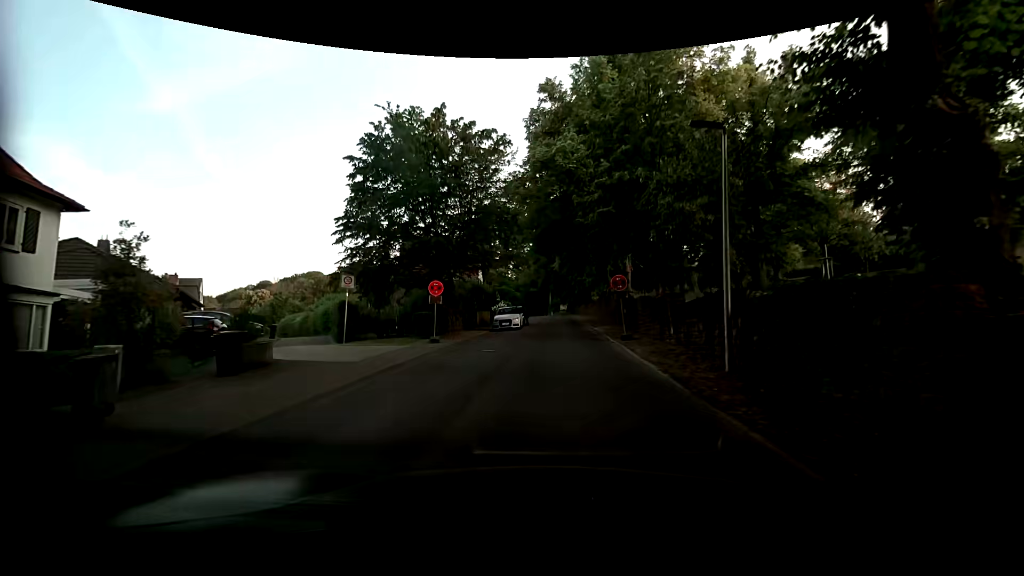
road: residential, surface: asphalt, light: Day
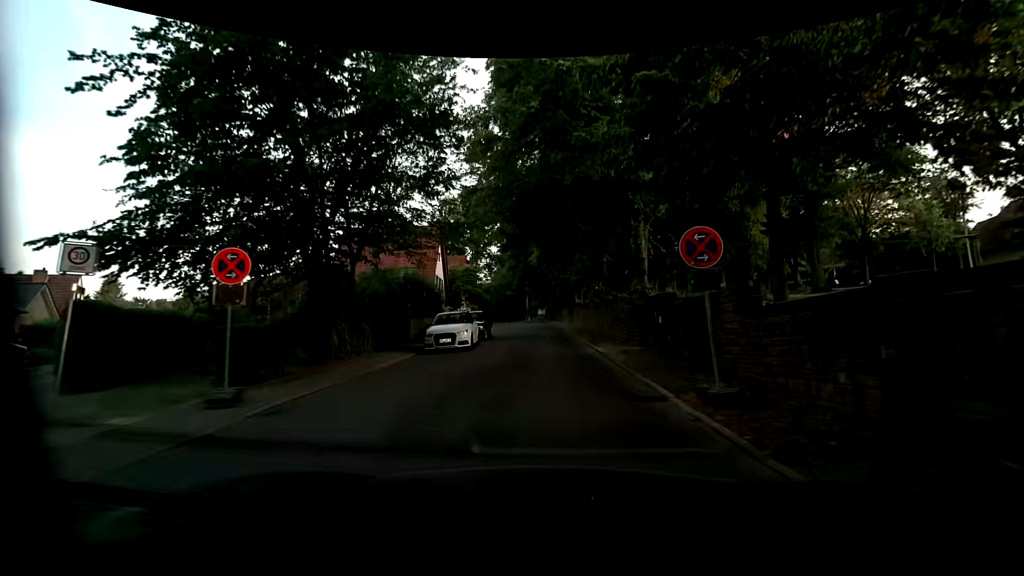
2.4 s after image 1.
(+0.2, +12.3) m; +3°
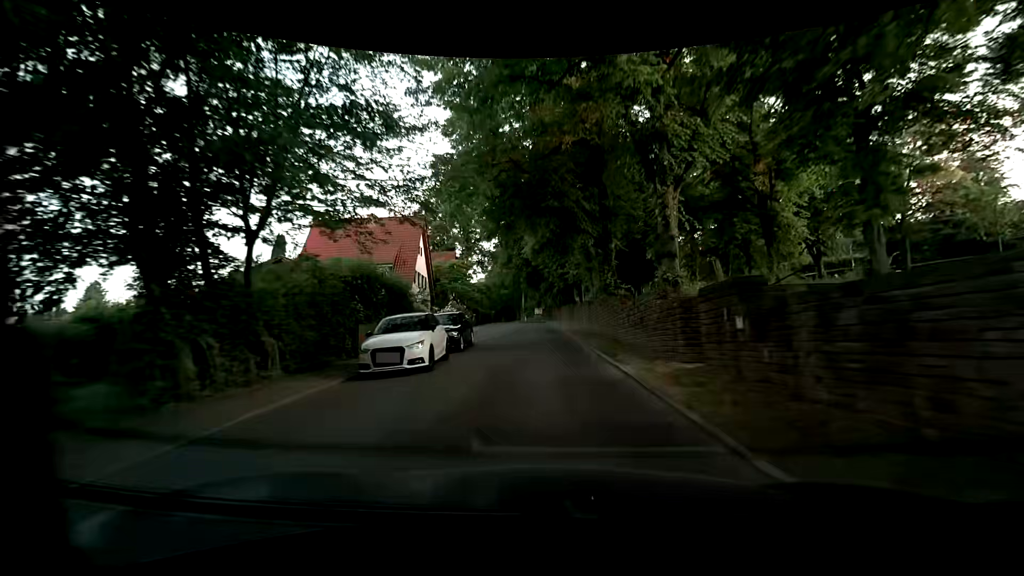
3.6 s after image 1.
(0.0, +6.0) m; +2°
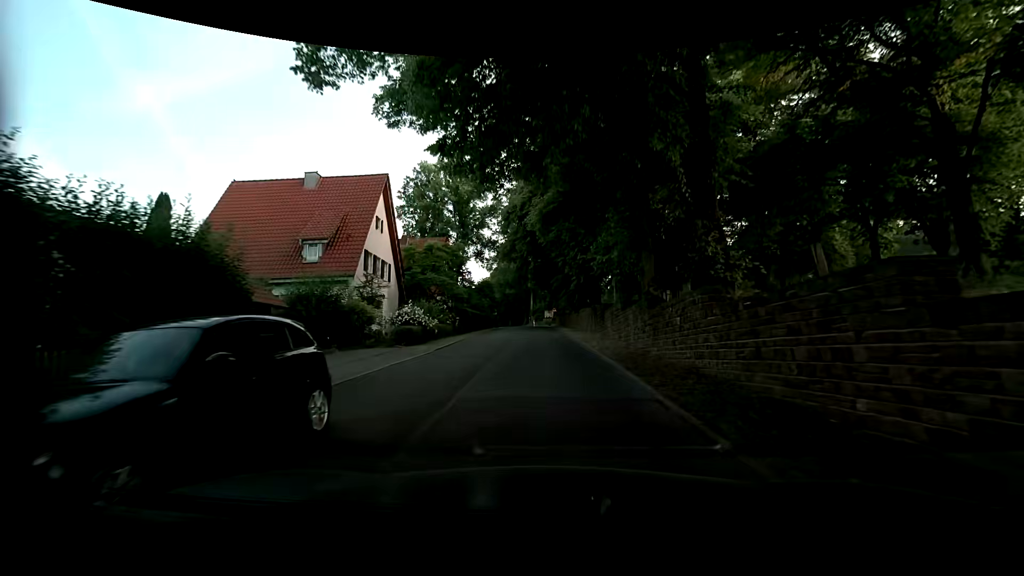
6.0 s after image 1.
(-0.7, +14.4) m; -2°
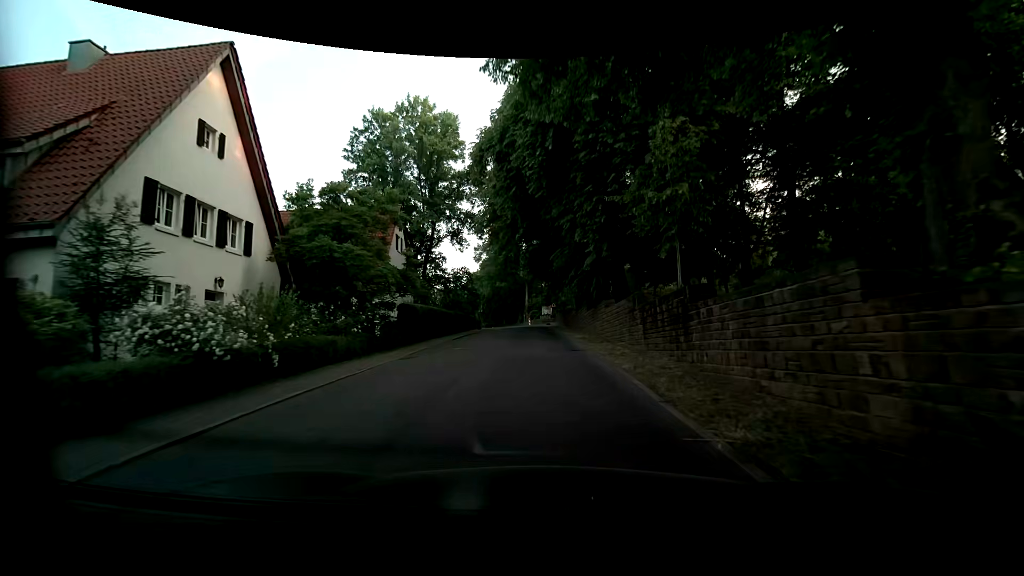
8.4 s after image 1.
(-0.4, +15.8) m; -1°
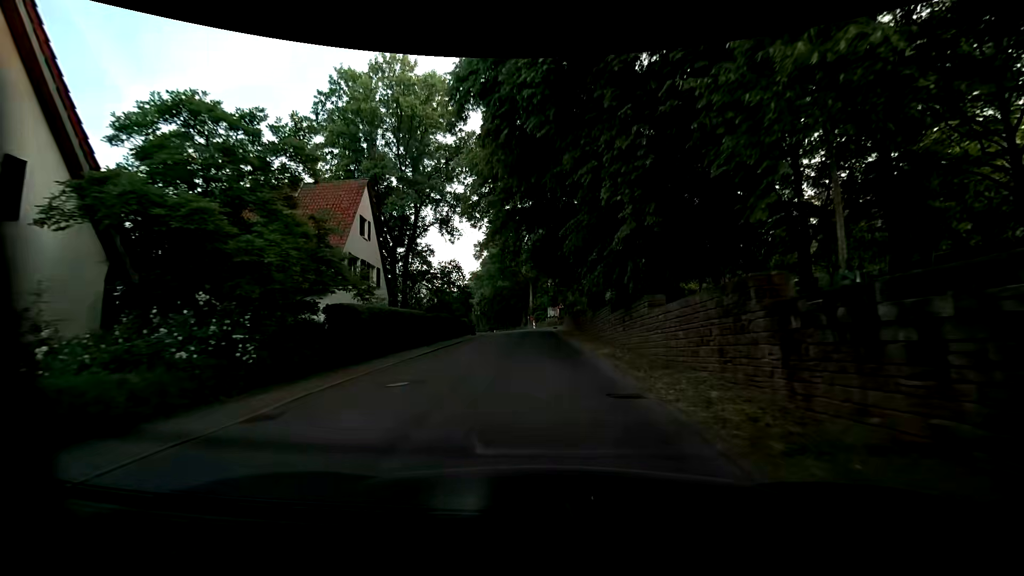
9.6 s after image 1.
(-0.1, +8.4) m; 0°
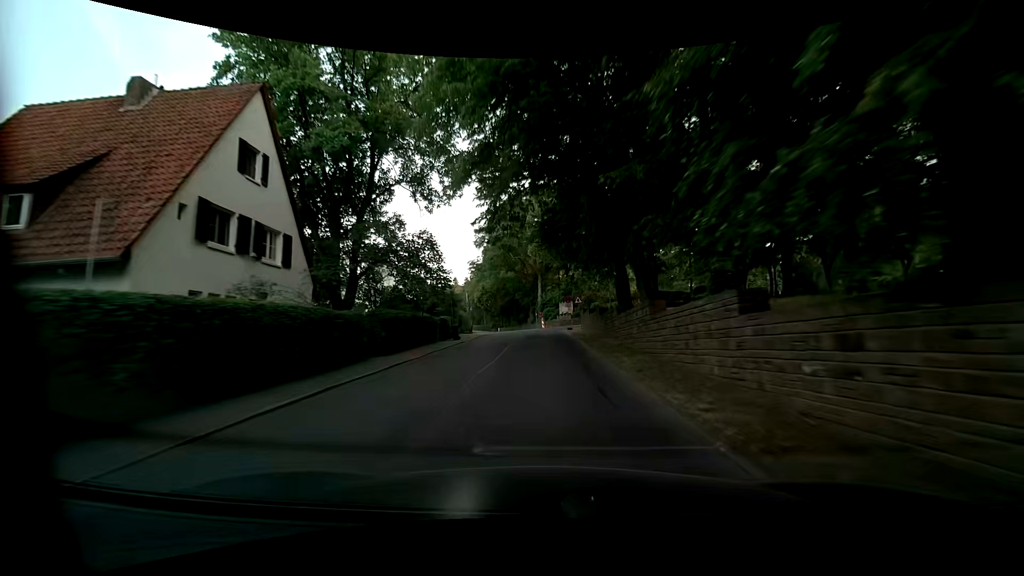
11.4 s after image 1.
(-0.3, +12.7) m; -2°
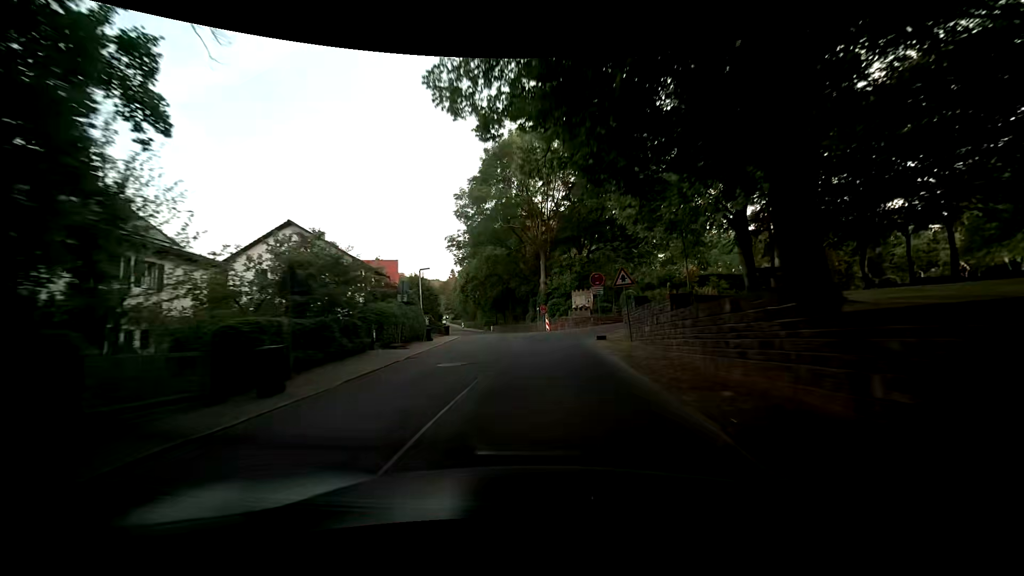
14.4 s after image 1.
(-0.1, +21.9) m; +1°
(0, +10) (-1, +20) (-1, +30) (-3, +40) (-5, +50) (-7, +59) (-9, +69) (-12, +79) (-15, +88) (-18, +98) m
